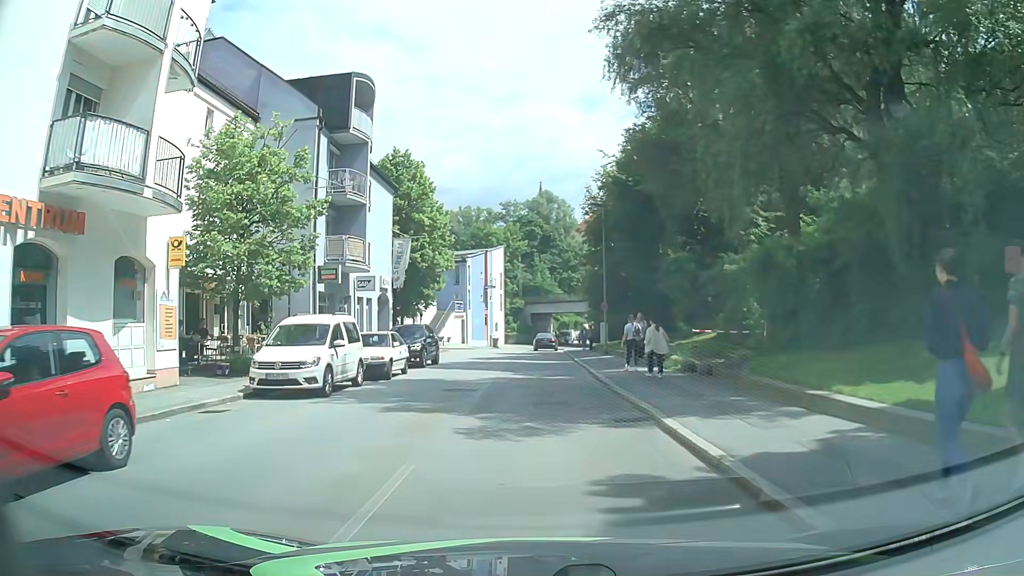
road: tertiary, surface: asphalt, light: Day
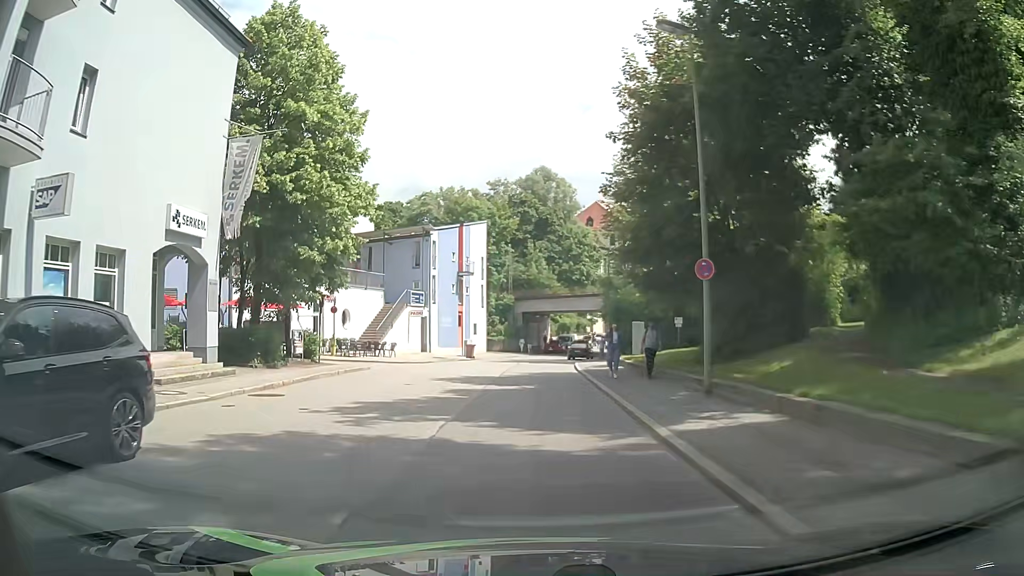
(+0.2, +22.0) m; +1°
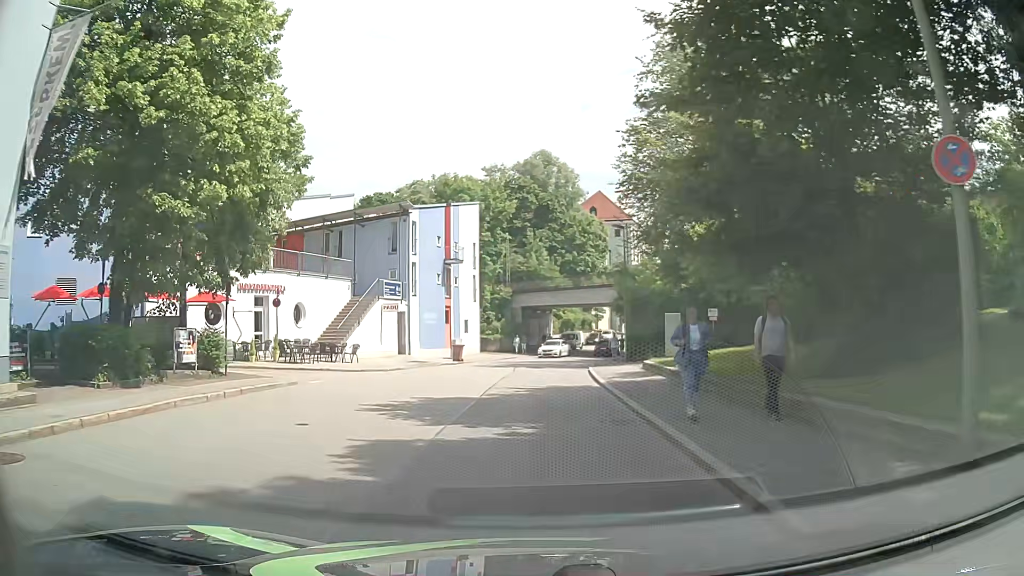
(0.0, +8.8) m; +1°
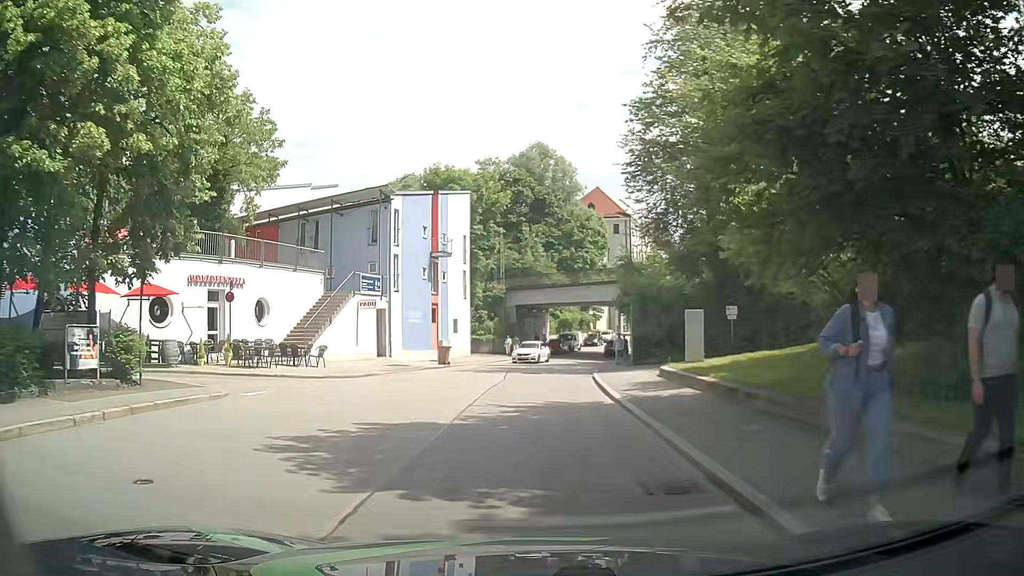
(0.0, +4.4) m; 0°
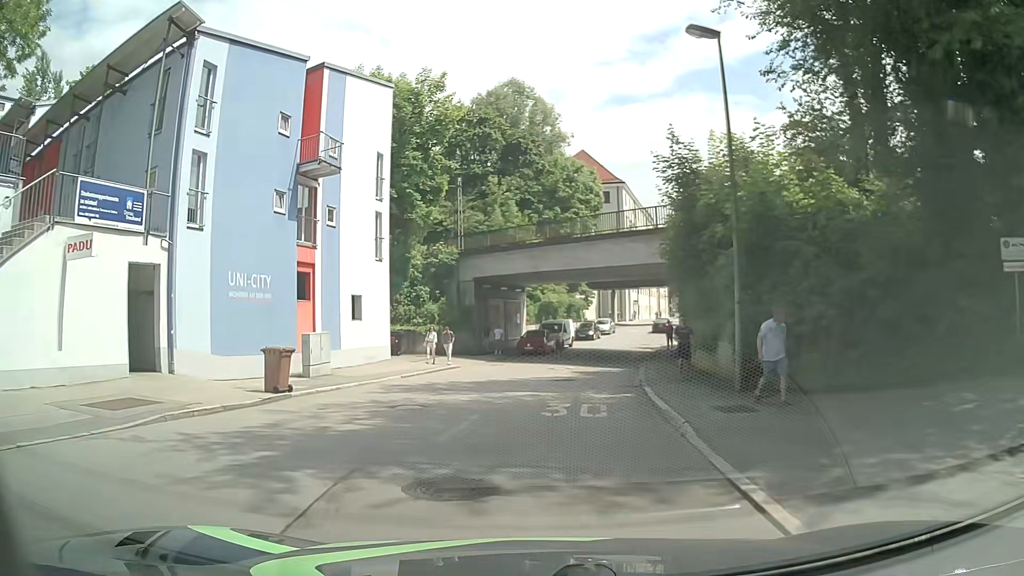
(+0.1, +22.1) m; +1°
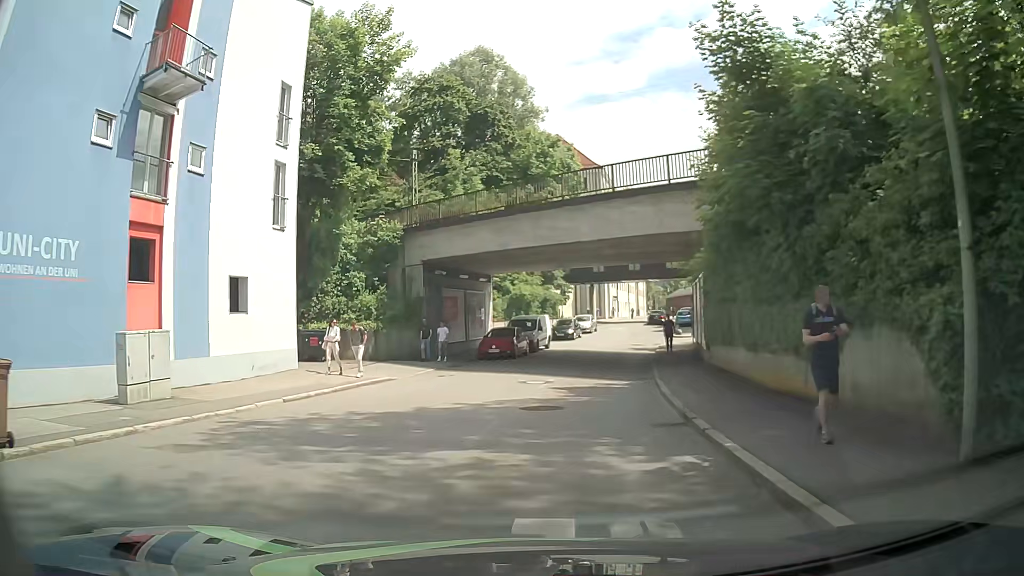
(+0.1, +9.0) m; +3°
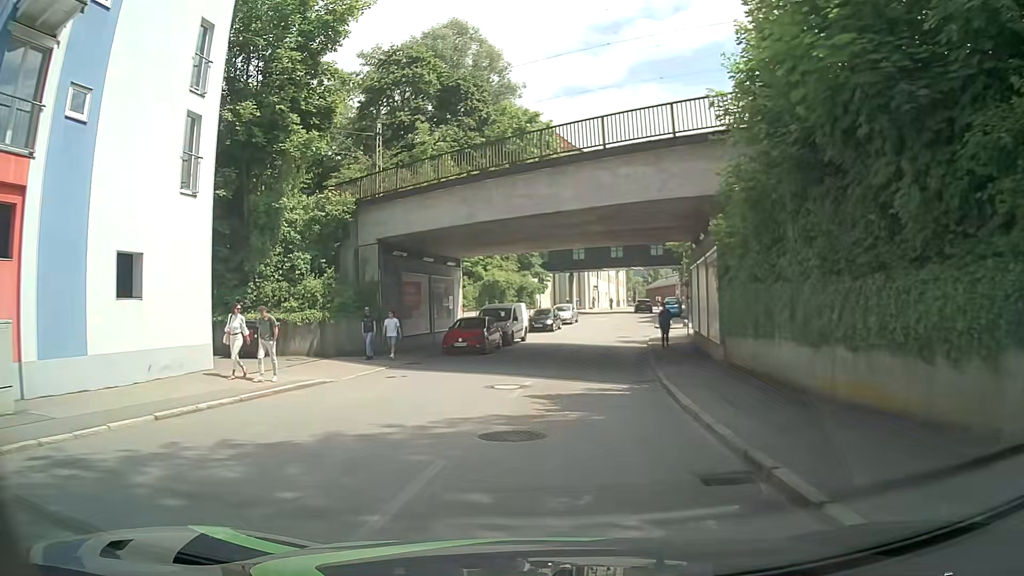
(0.0, +4.5) m; +2°
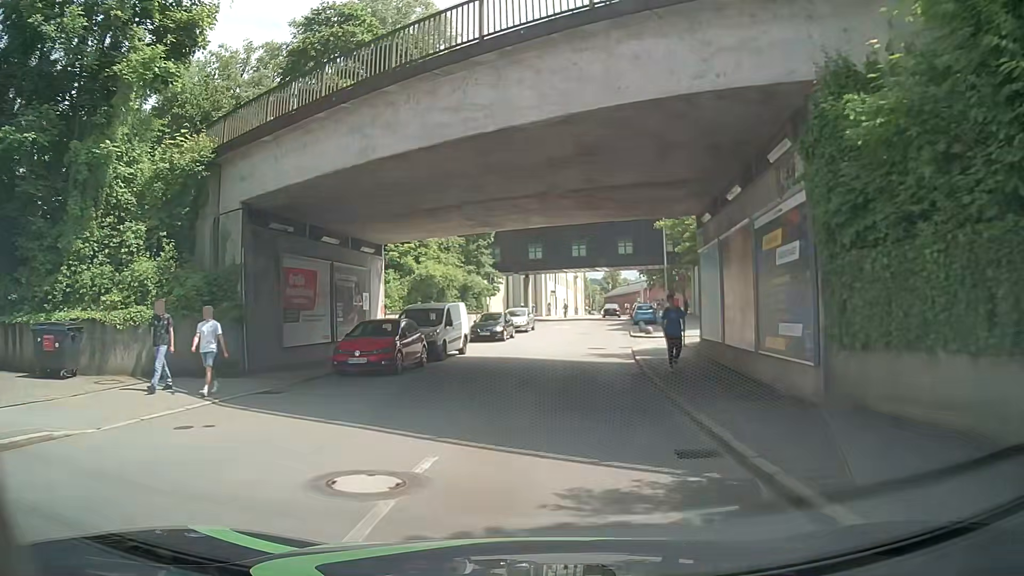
(+0.3, +9.1) m; +4°
(0, +10) (+1, +20) (+1, +30) (+3, +40) (+4, +50) (+5, +60) (+6, +70) (+8, +80) (+10, +89) (+12, +99) m
